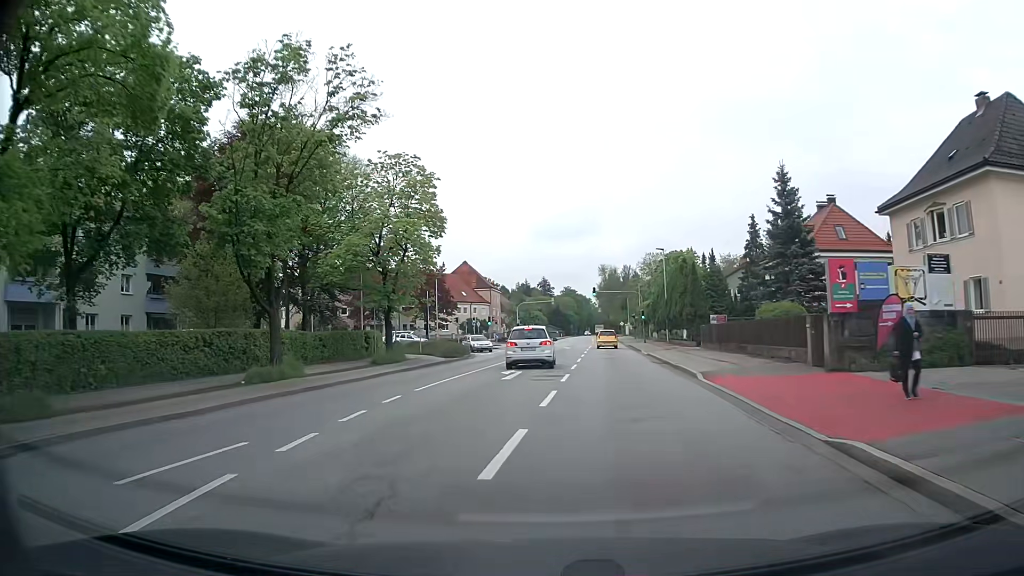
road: secondary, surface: asphalt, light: Day
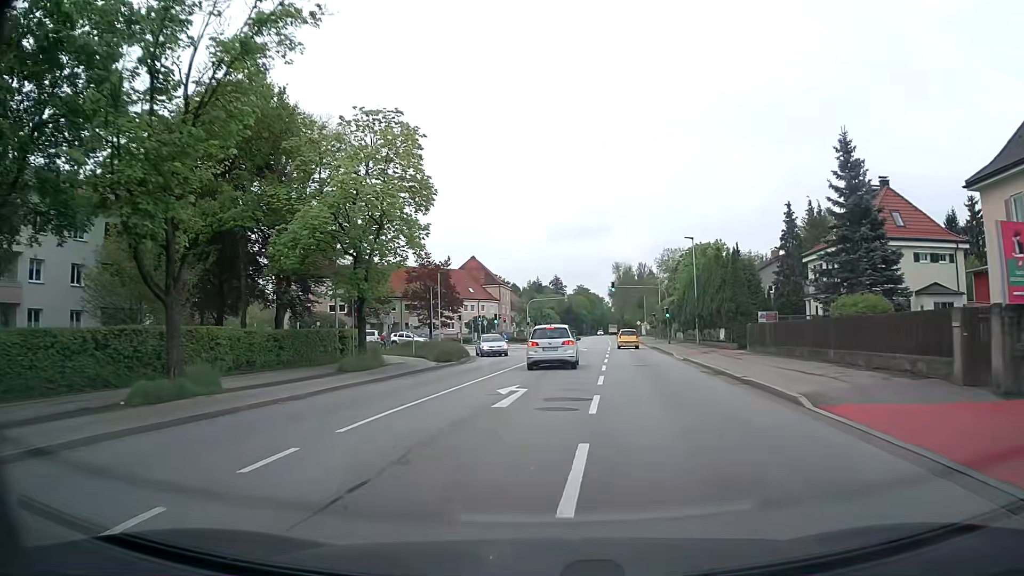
(-0.1, +7.2) m; -1°
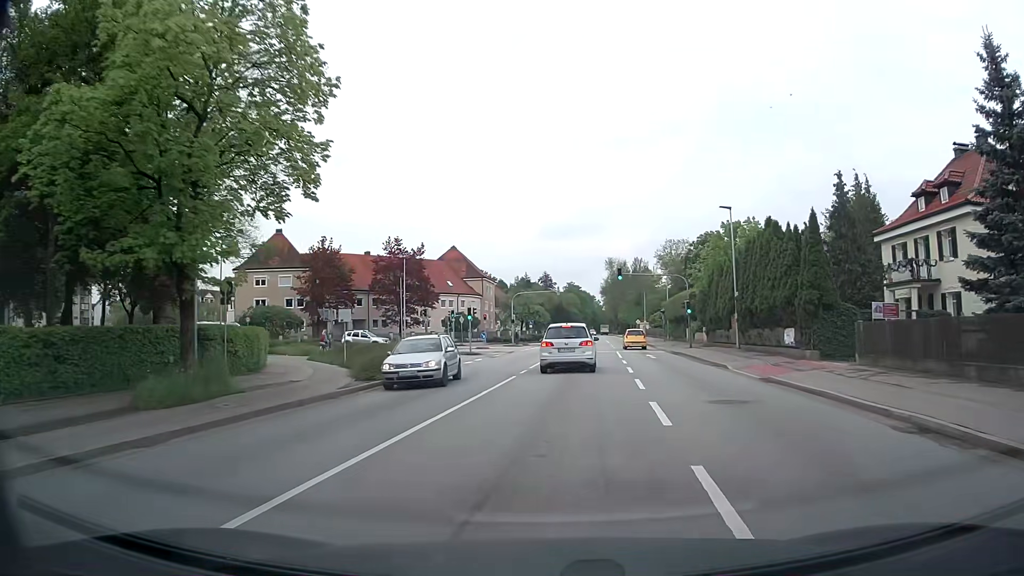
(0.0, +13.3) m; +1°
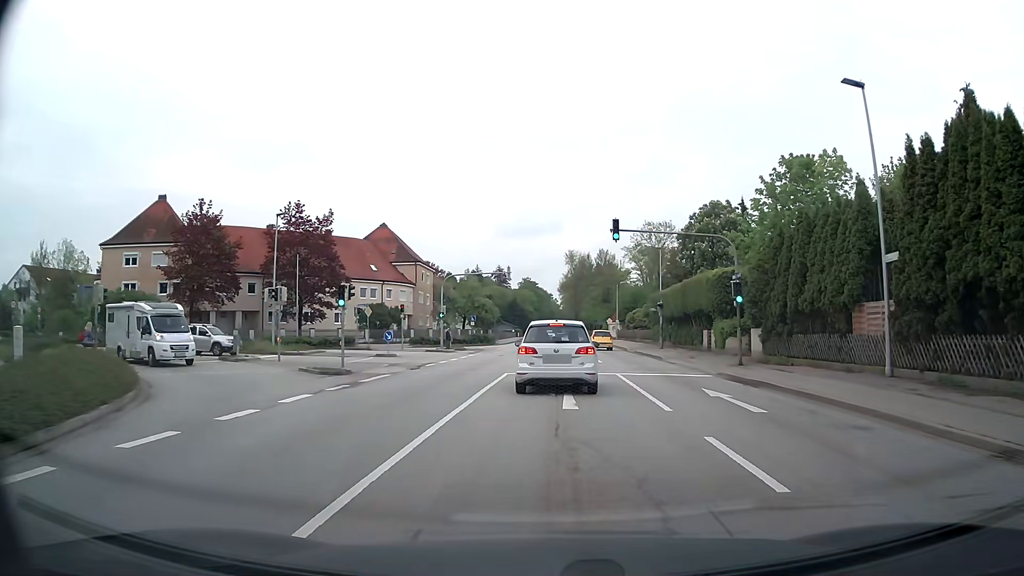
(+0.8, +21.6) m; +4°
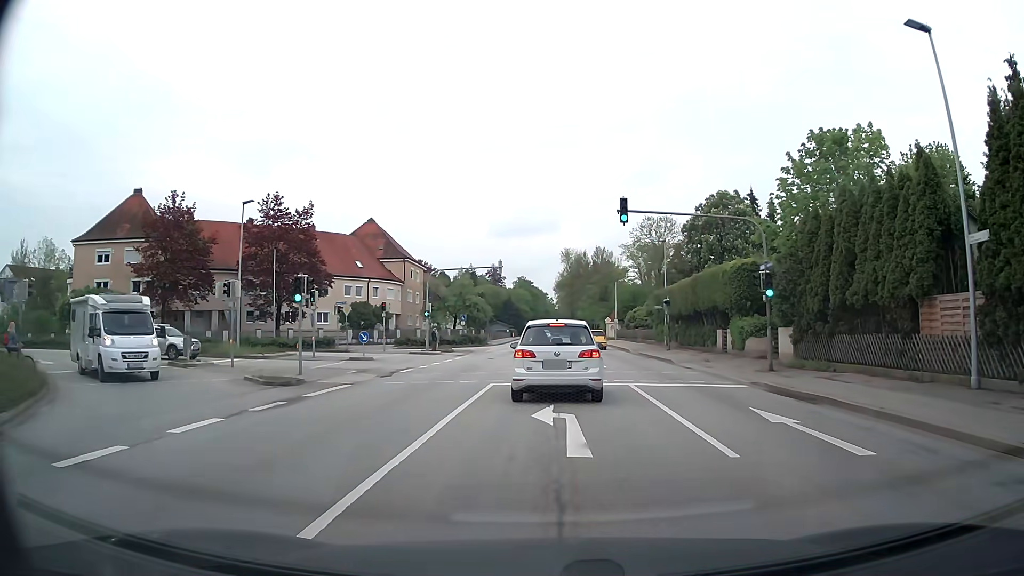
(0.0, +4.2) m; 0°
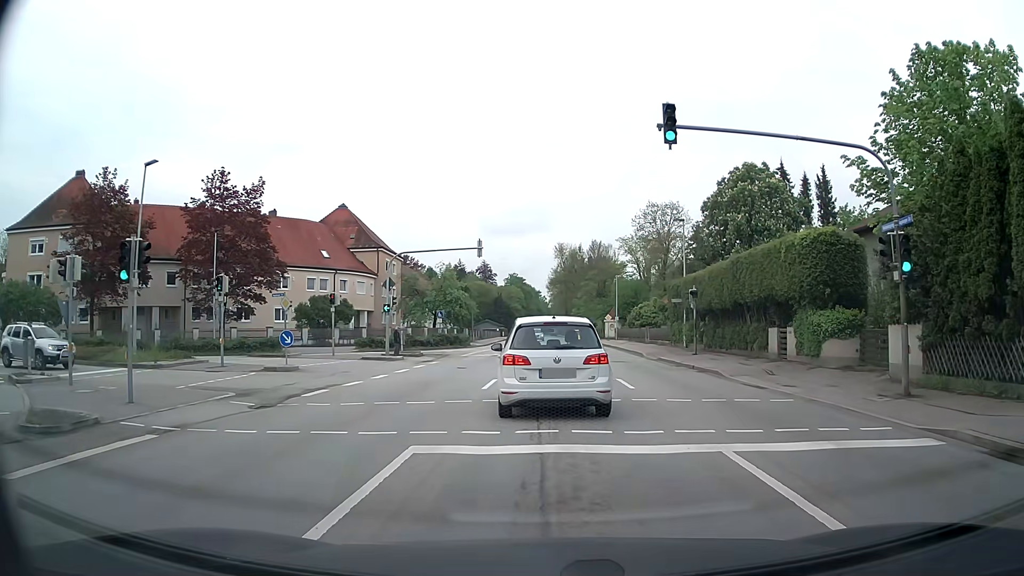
(0.0, +9.5) m; 0°
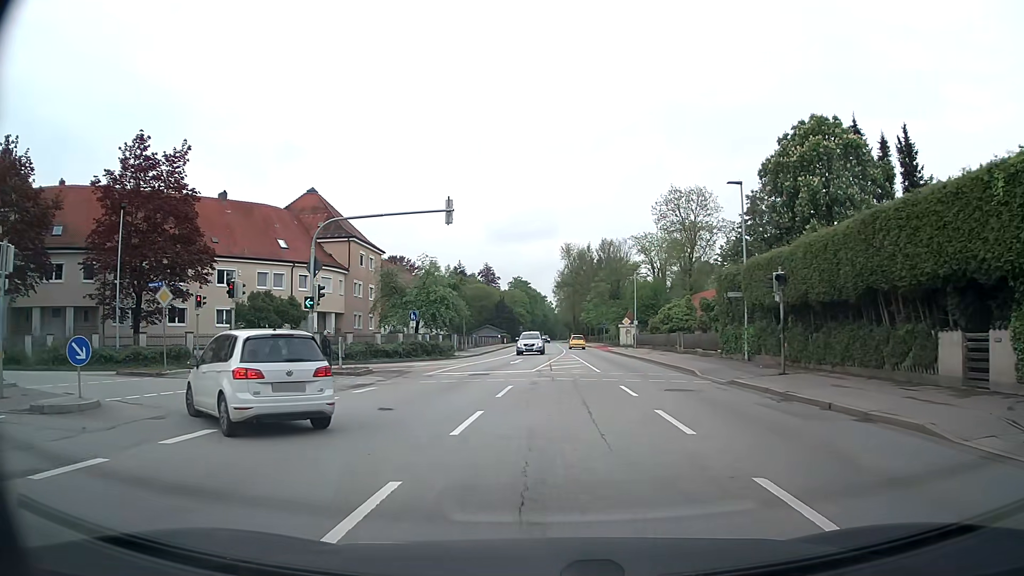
(+0.1, +12.9) m; -1°
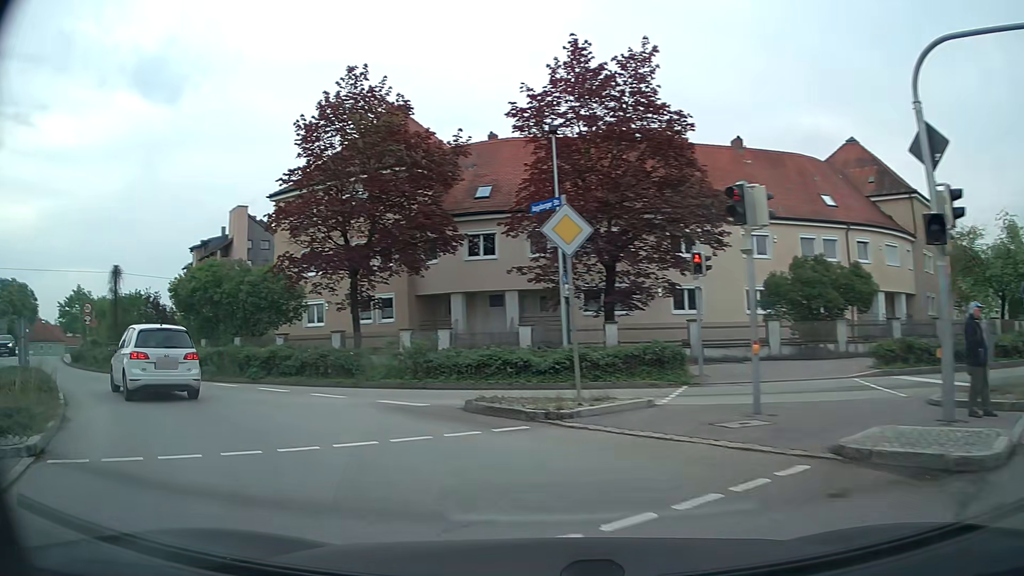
(-4.8, +13.9) m; -46°
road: tertiary
